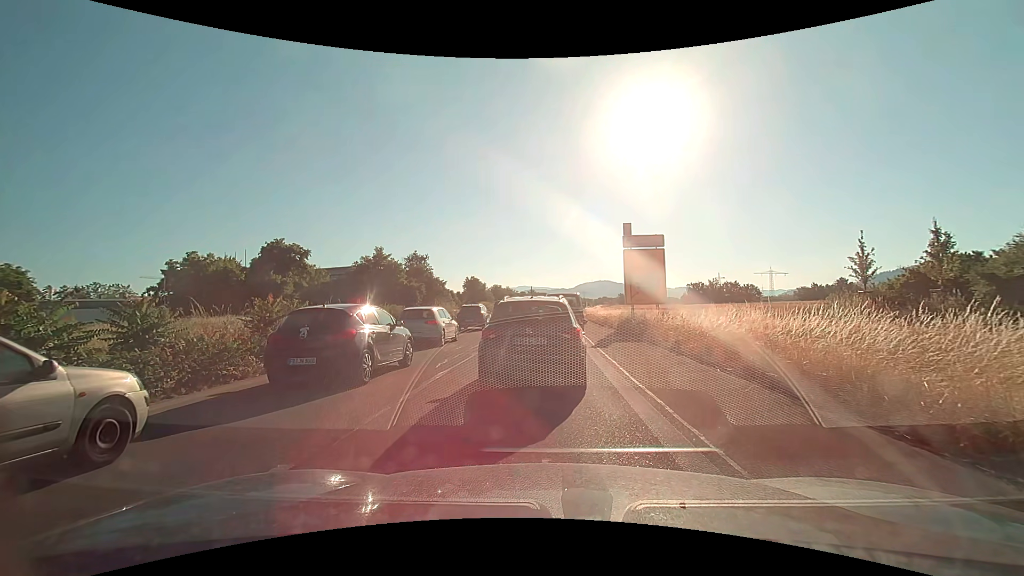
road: trunk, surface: asphalt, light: Day
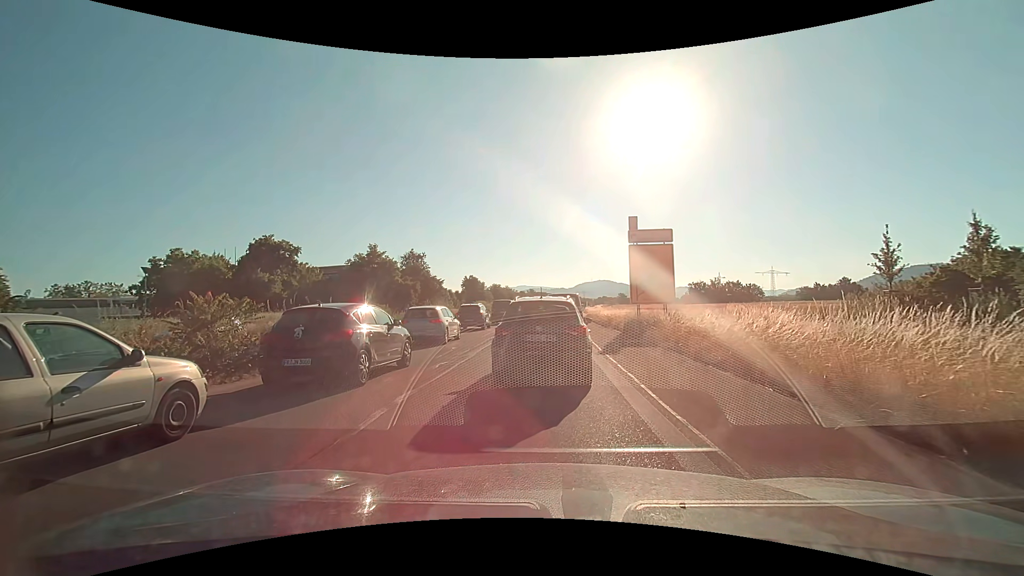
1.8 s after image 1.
(0.0, +2.6) m; 0°
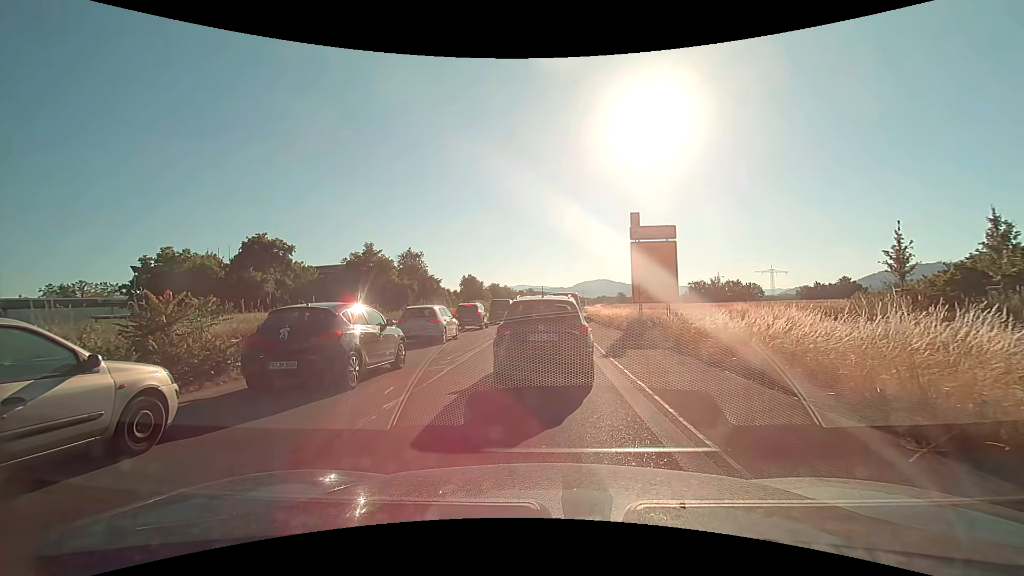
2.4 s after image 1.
(0.0, +1.2) m; +1°
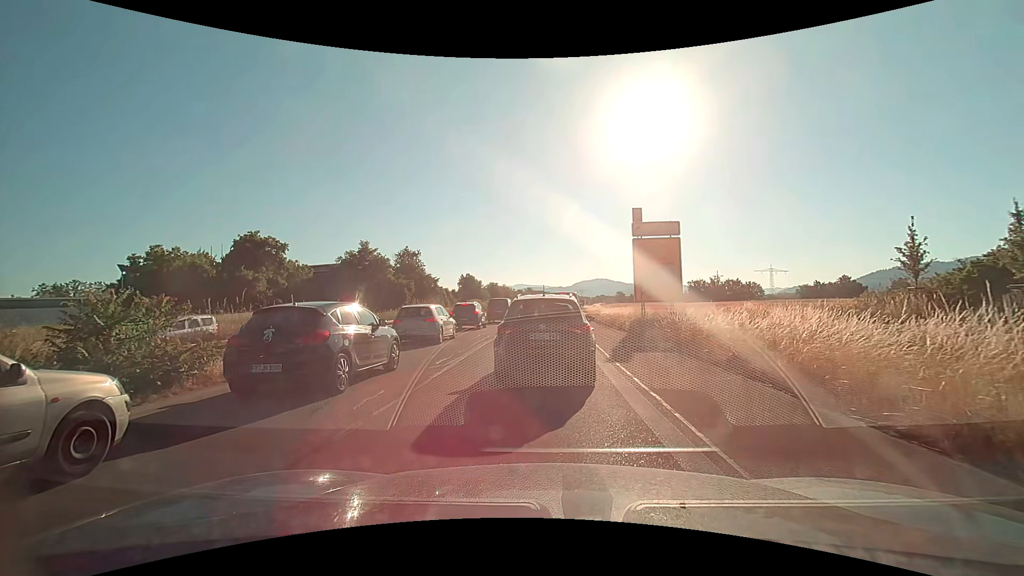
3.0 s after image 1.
(0.0, +1.3) m; -1°
